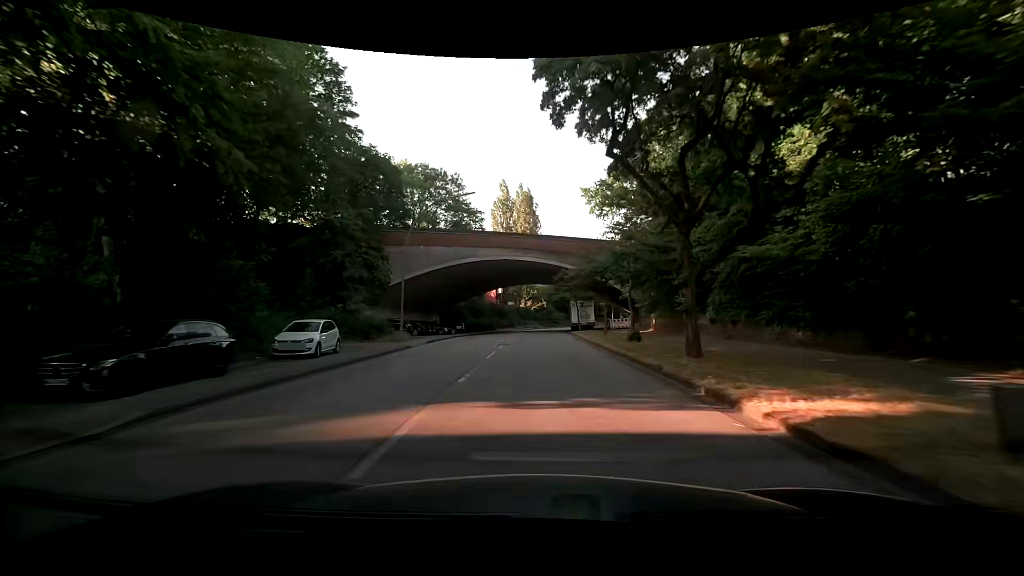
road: tertiary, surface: asphalt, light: Day
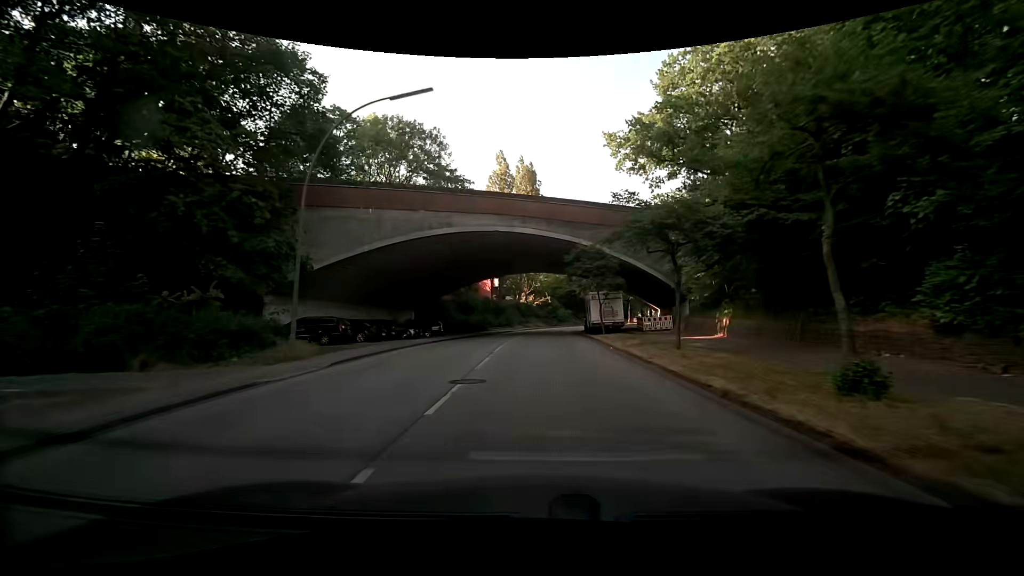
(-0.2, +14.9) m; -1°
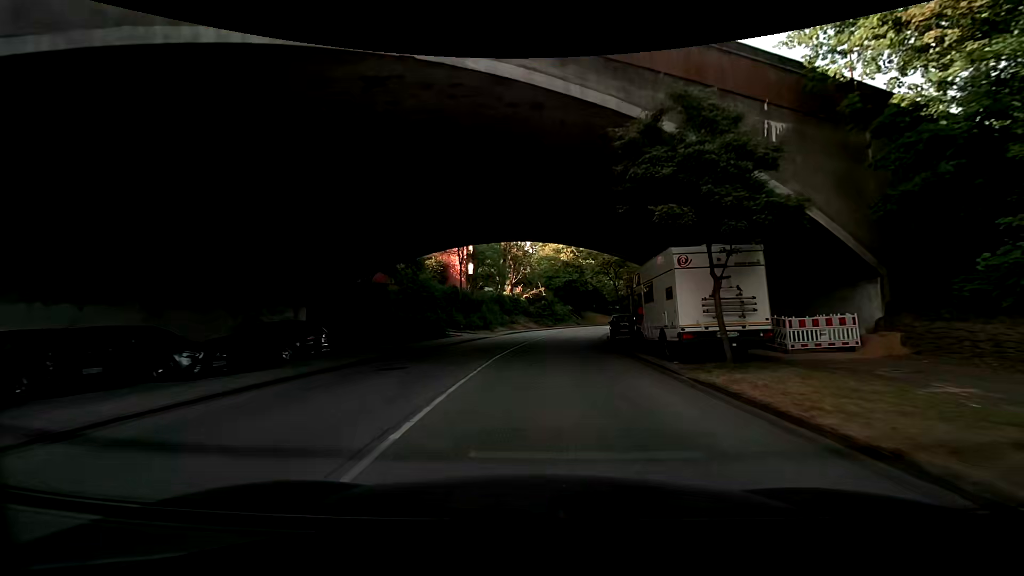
(+0.2, +22.5) m; +1°
